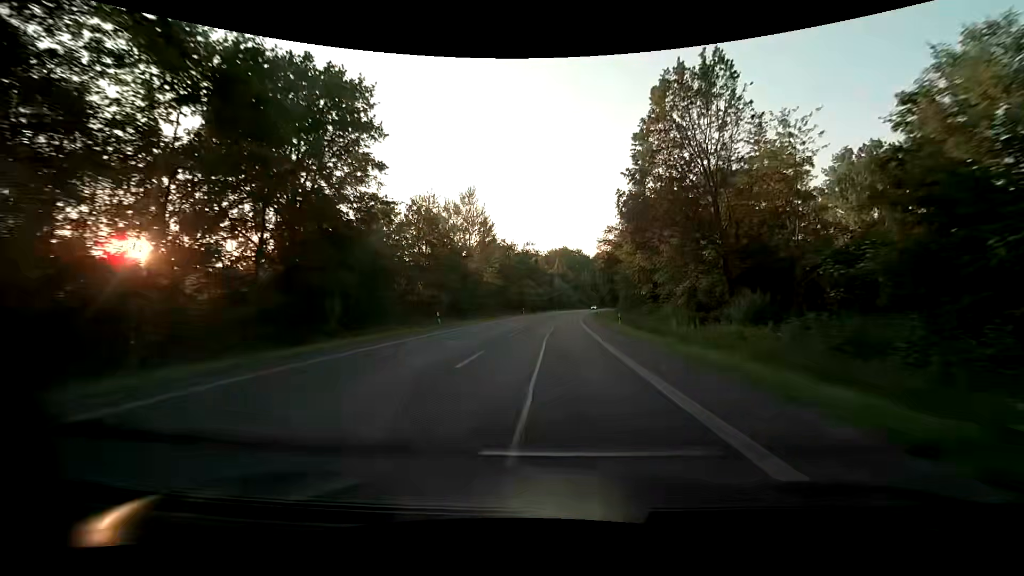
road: primary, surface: asphalt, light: Day
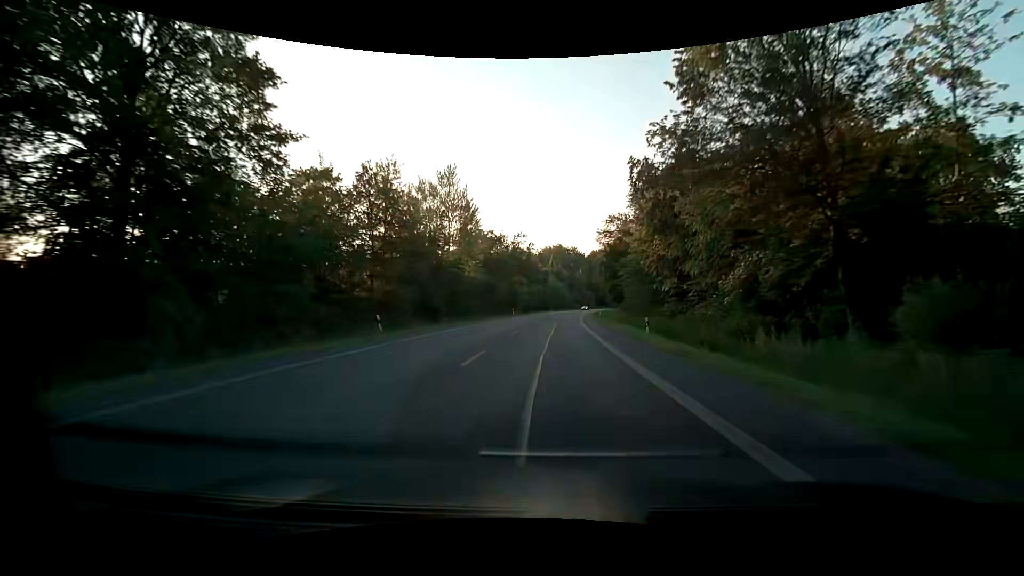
(+0.1, +11.6) m; +1°
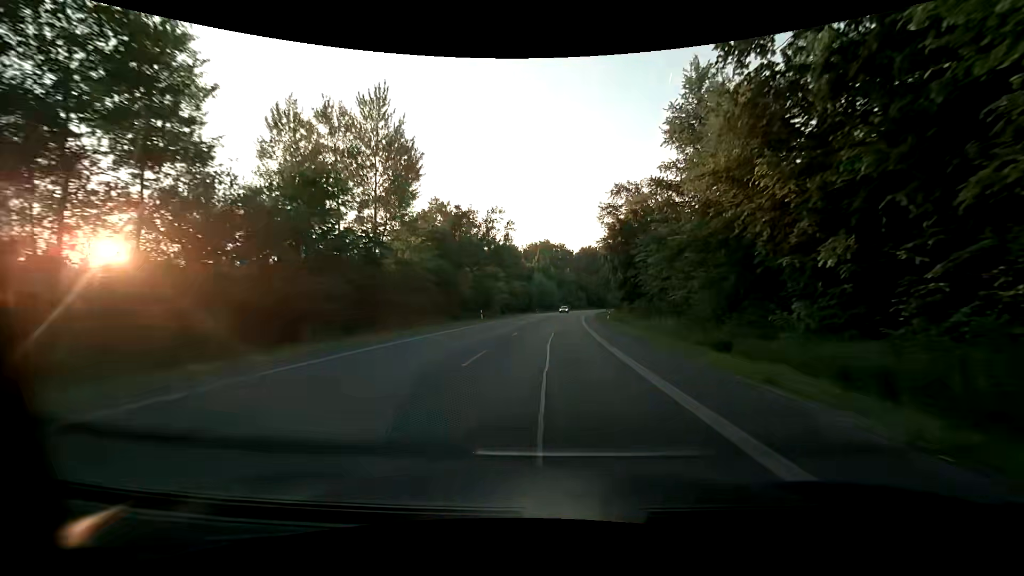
(+0.4, +23.2) m; +1°
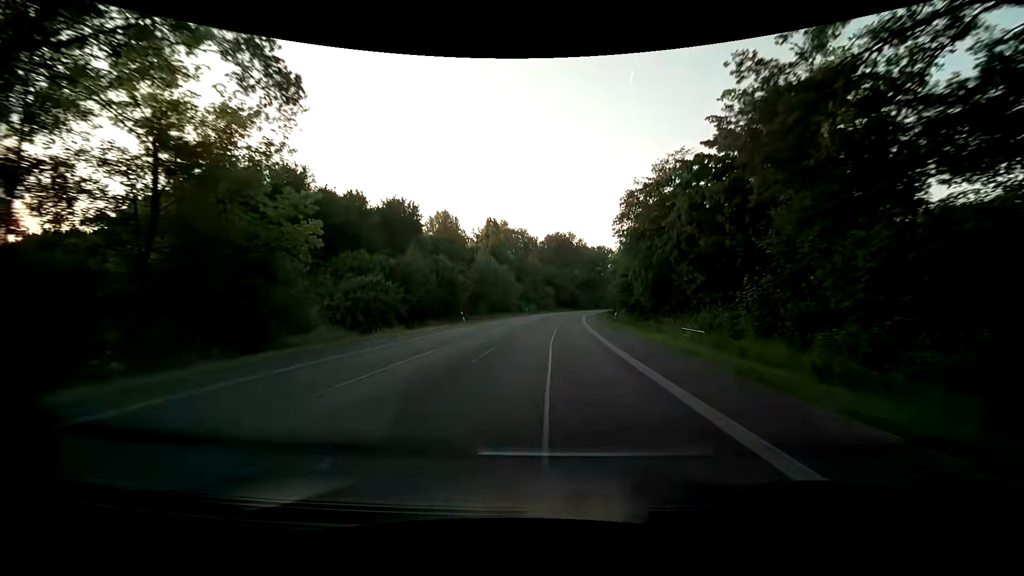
(+2.3, +57.9) m; +5°
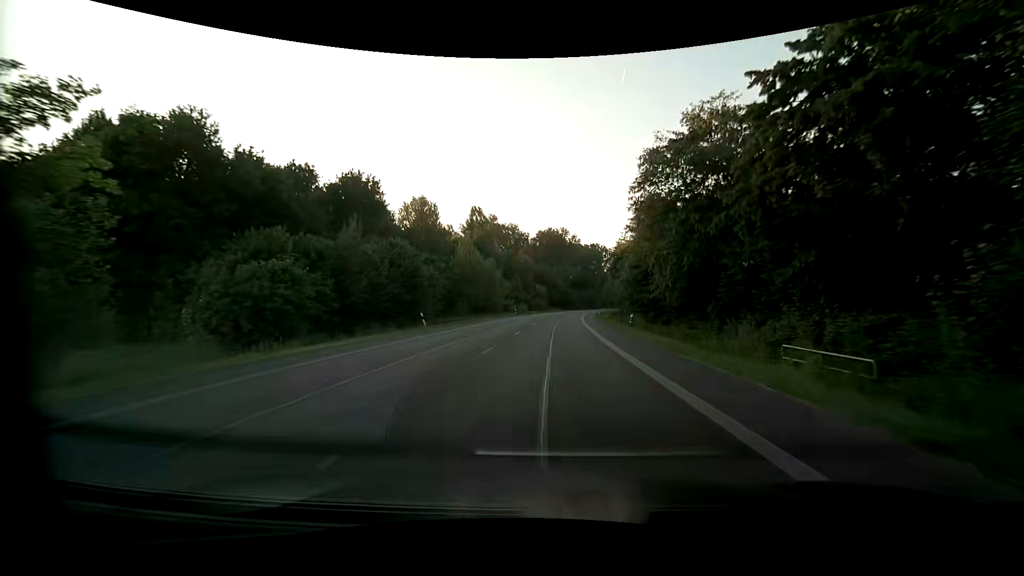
(+0.1, +11.6) m; 0°
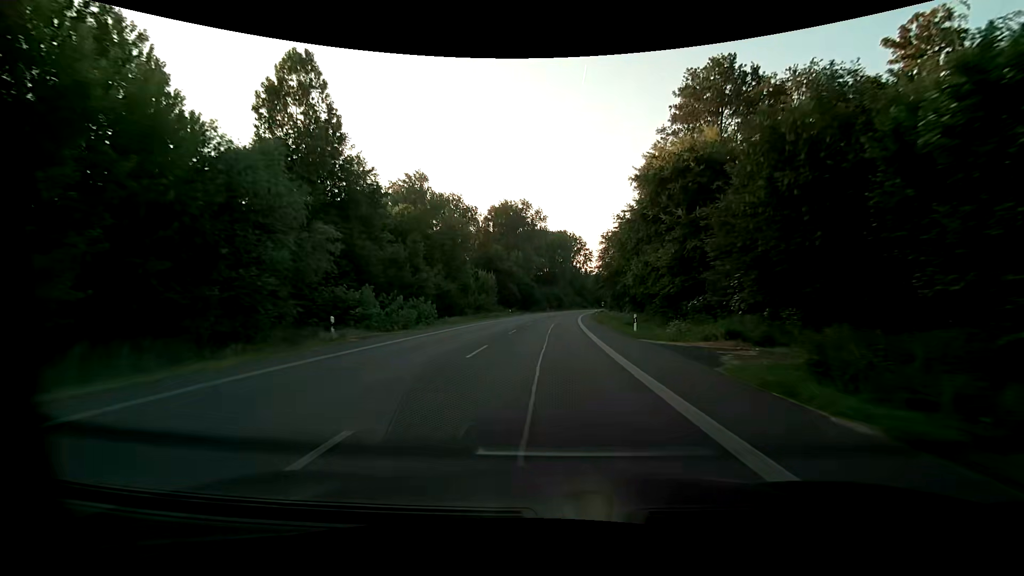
(+2.7, +58.0) m; +5°
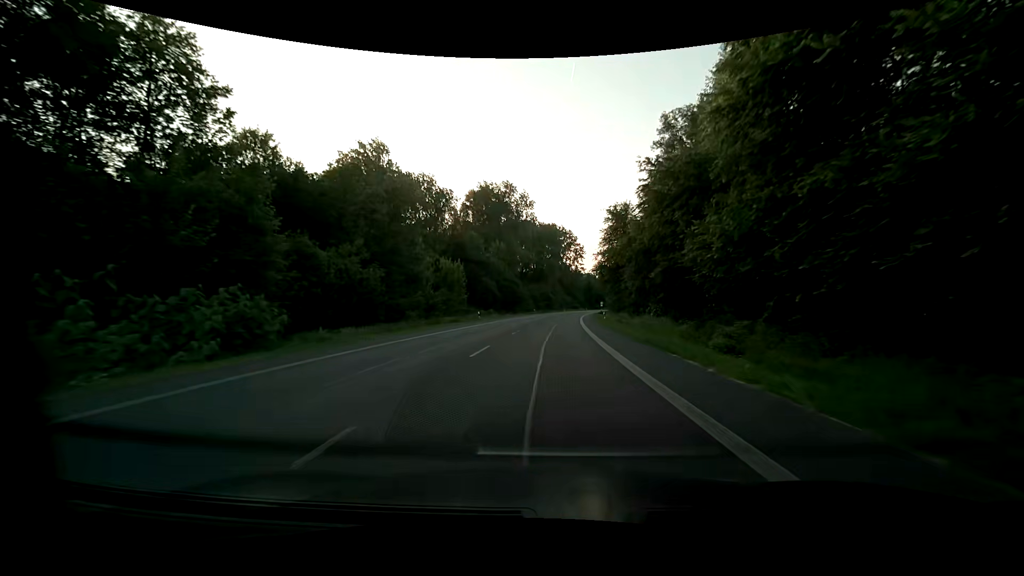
(+0.3, +23.2) m; +1°
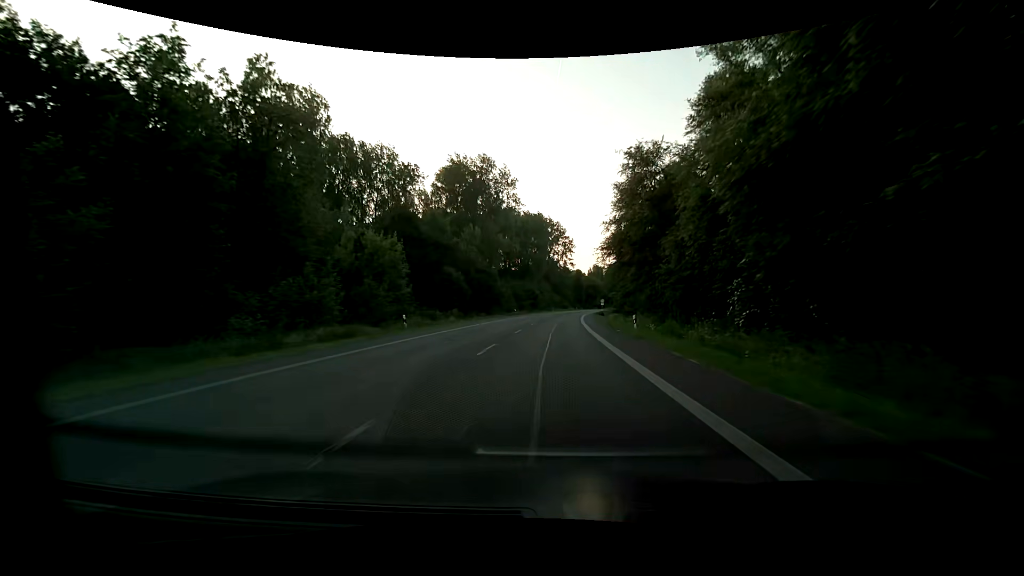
(+0.3, +23.2) m; +2°
(0, +10) (0, +20) (+1, +30) (+1, +40) (+2, +50) (+2, +60) (+3, +70) (+4, +80) (+5, +90) (+6, +100) m
